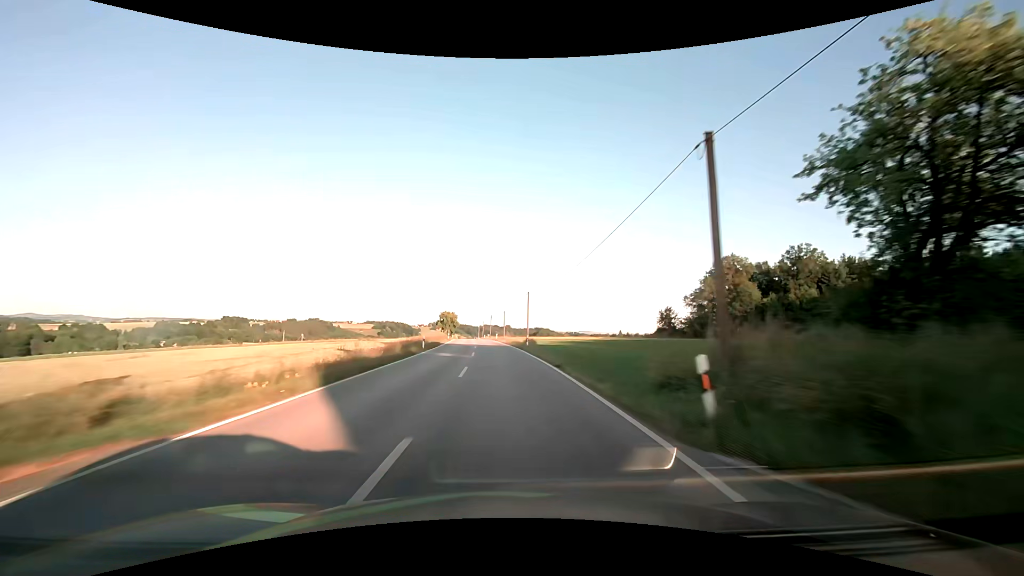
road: secondary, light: Day
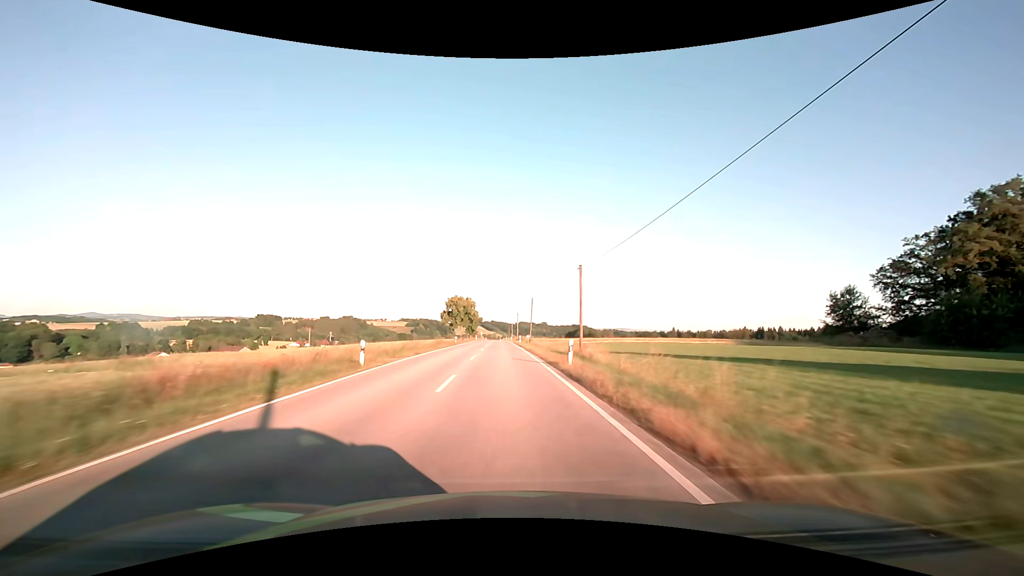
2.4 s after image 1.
(-2.8, +63.3) m; -4°
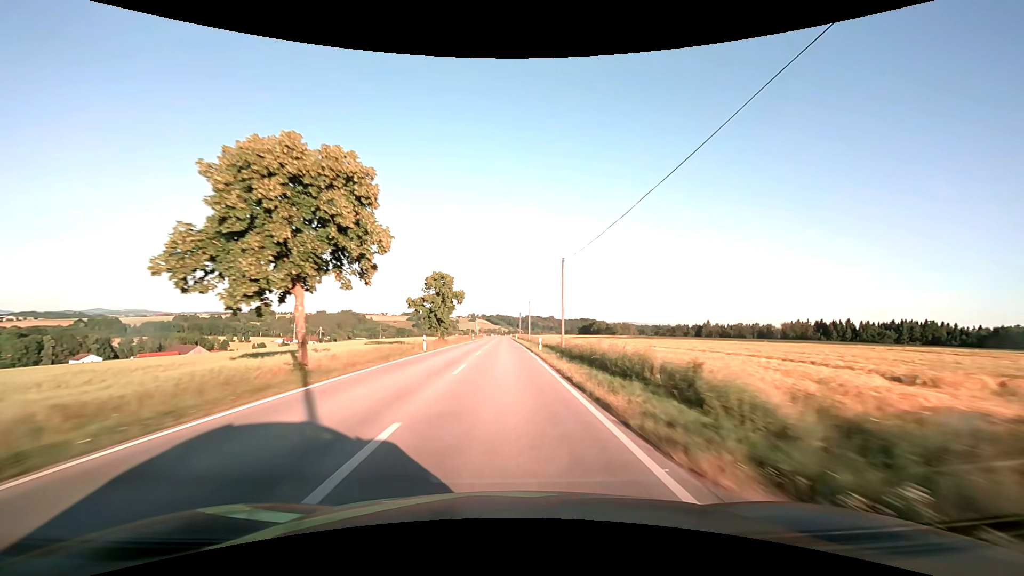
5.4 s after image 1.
(-0.9, +79.6) m; -1°
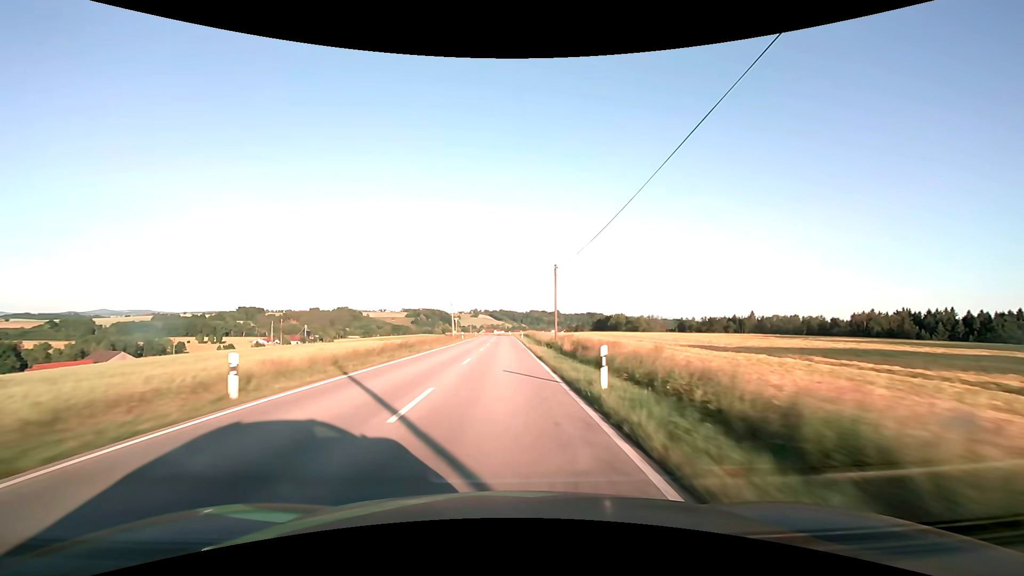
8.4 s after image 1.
(-0.1, +79.6) m; 0°
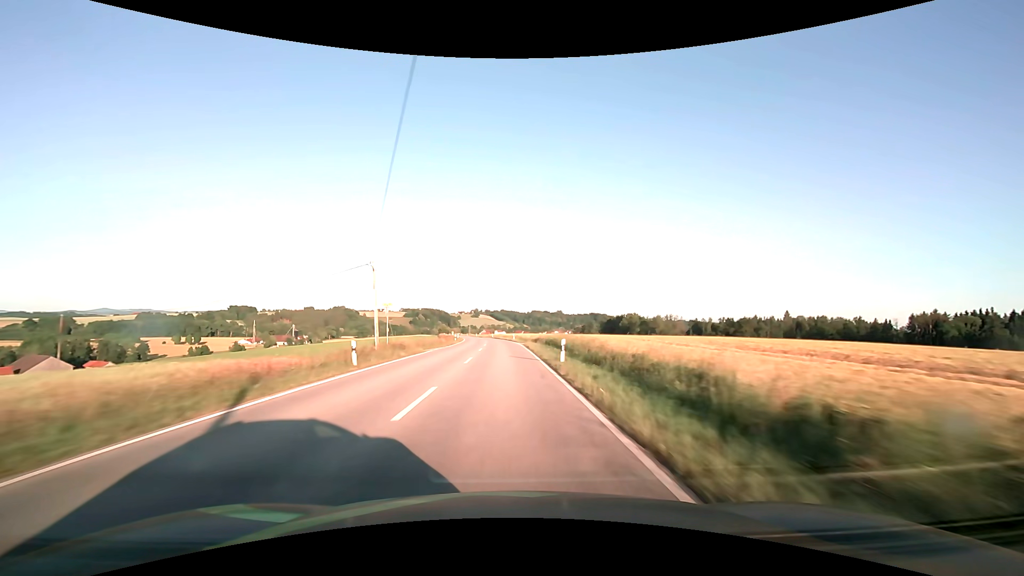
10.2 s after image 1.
(-0.1, +47.8) m; 0°
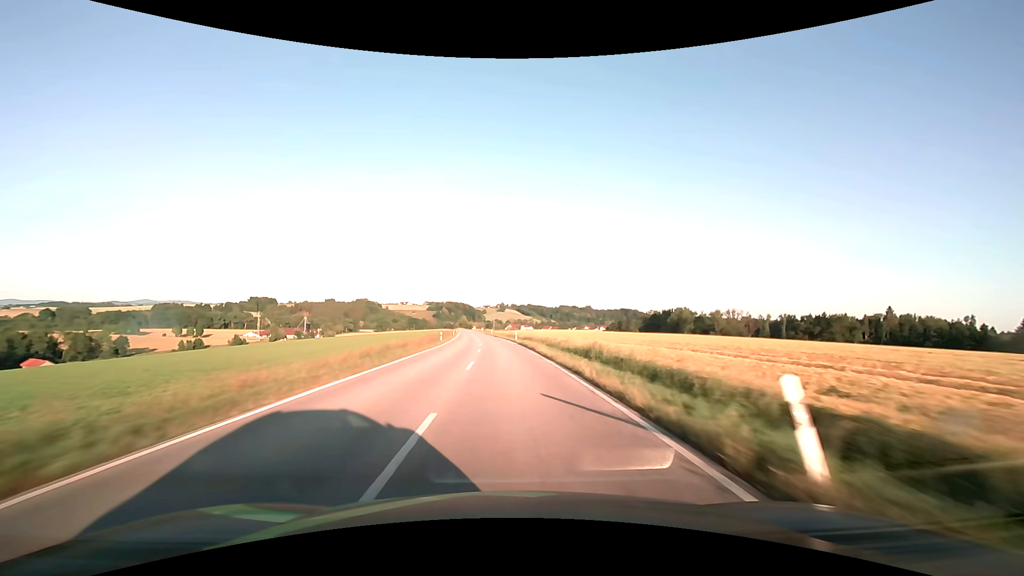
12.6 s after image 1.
(-1.4, +63.4) m; -3°
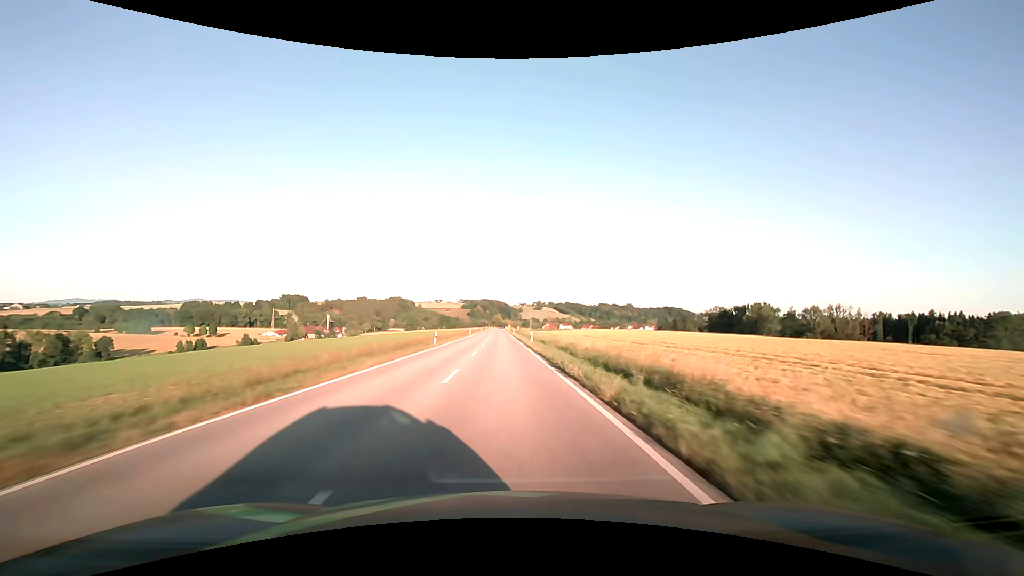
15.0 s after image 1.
(-2.2, +63.4) m; -4°
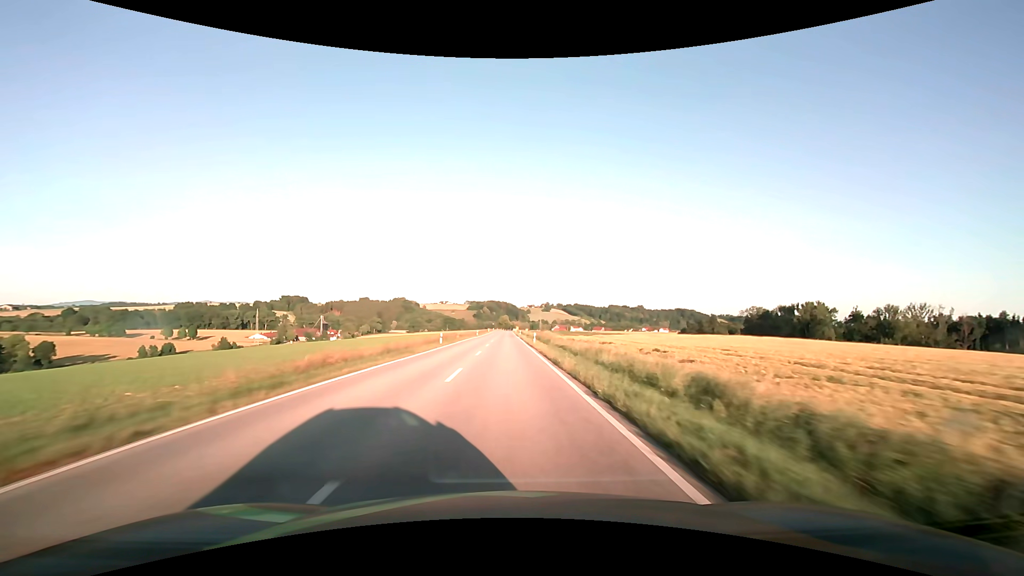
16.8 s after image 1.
(-0.5, +47.6) m; -1°
(0, +10) (0, +20) (0, +30) (0, +40) (0, +50) (0, +60) (0, +70) (0, +80) (0, +90) (0, +100) m
